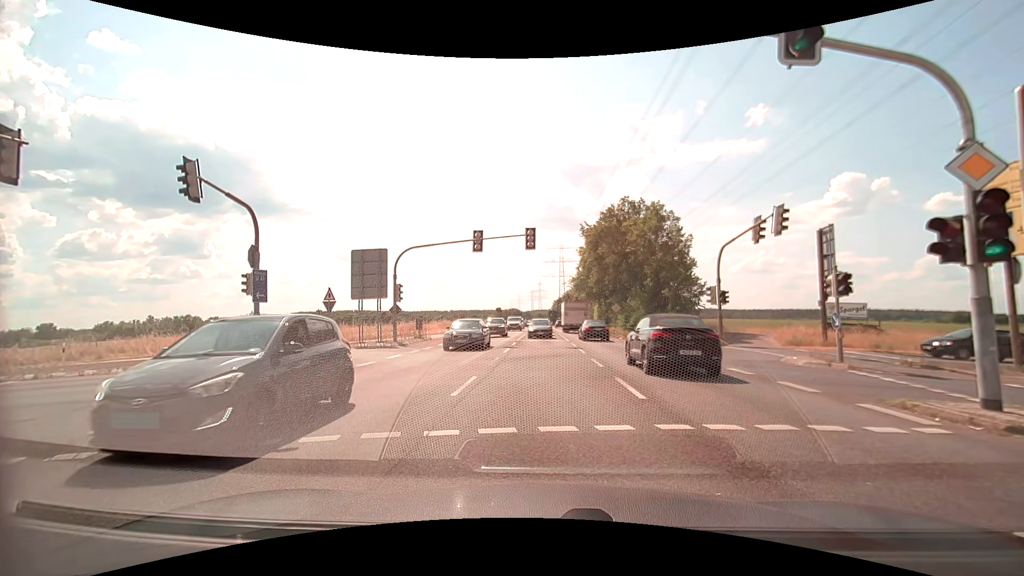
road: secondary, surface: asphalt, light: Day
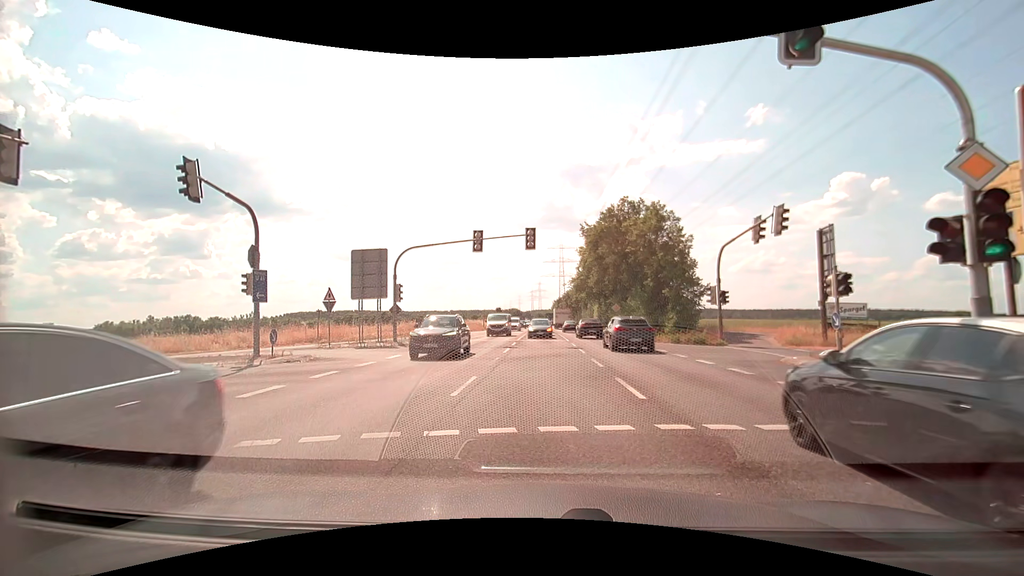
(0.0, 0.0) m; 0°
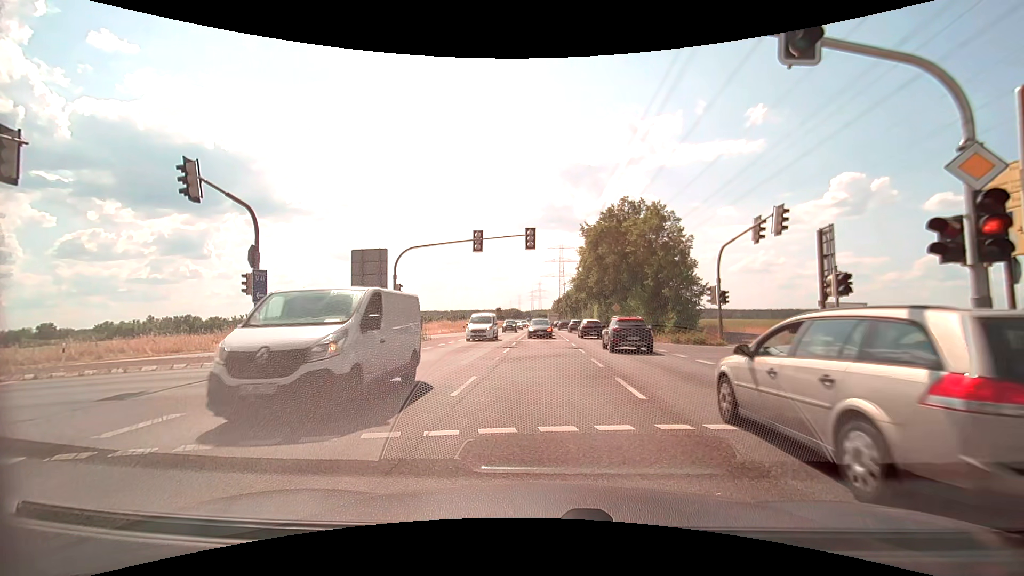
(0.0, 0.0) m; 0°
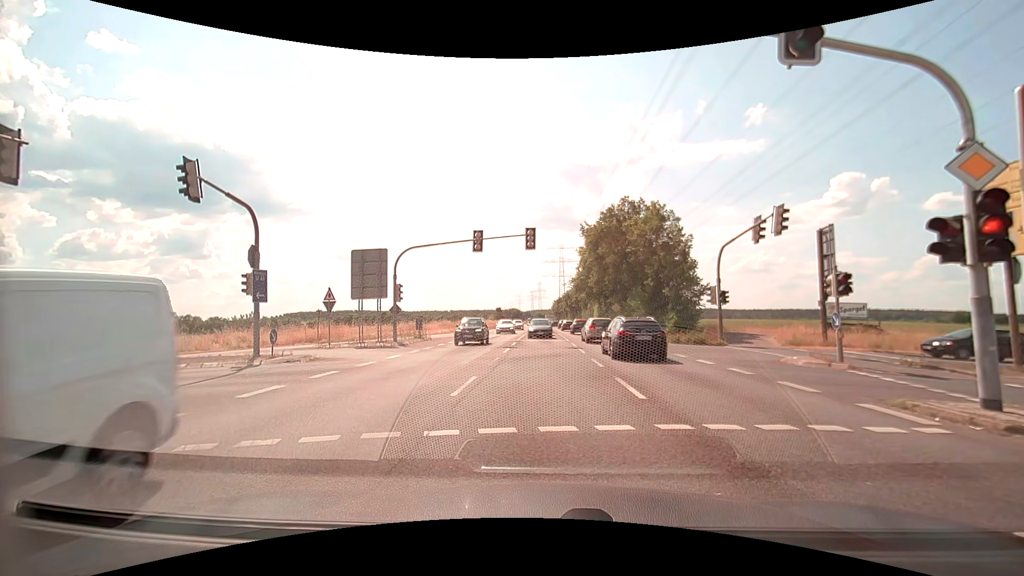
(0.0, 0.0) m; 0°
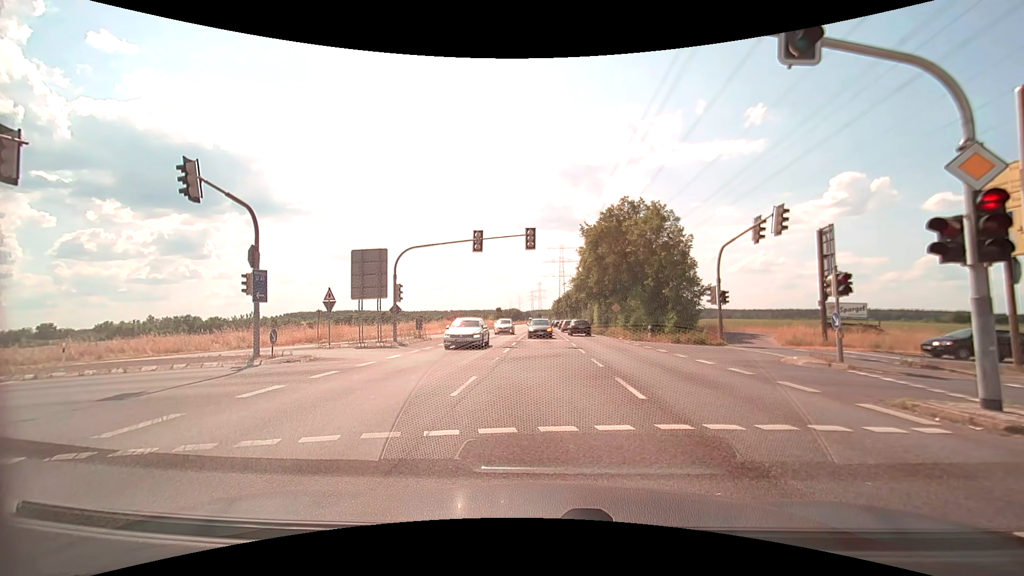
(0.0, 0.0) m; 0°
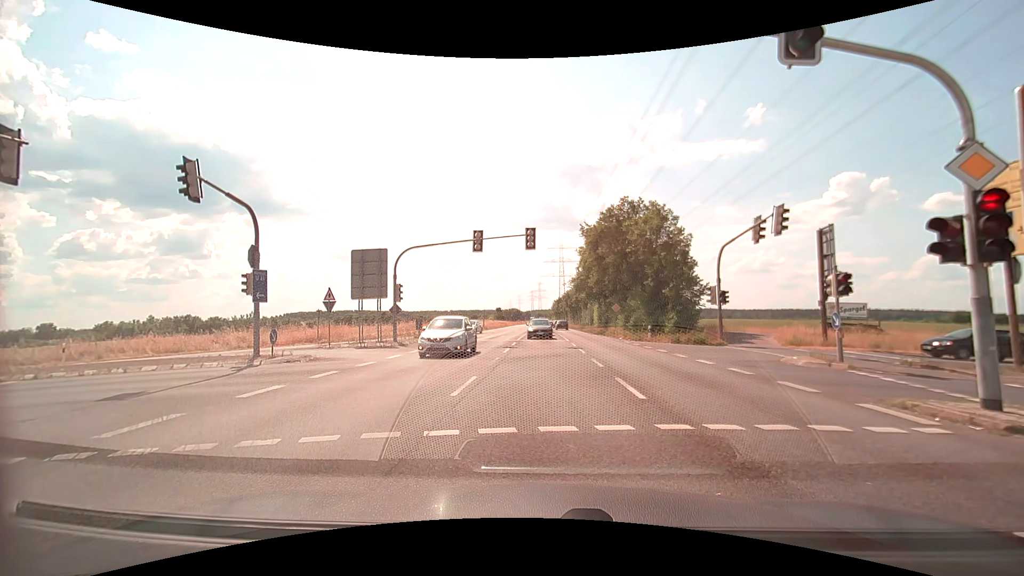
(0.0, 0.0) m; 0°
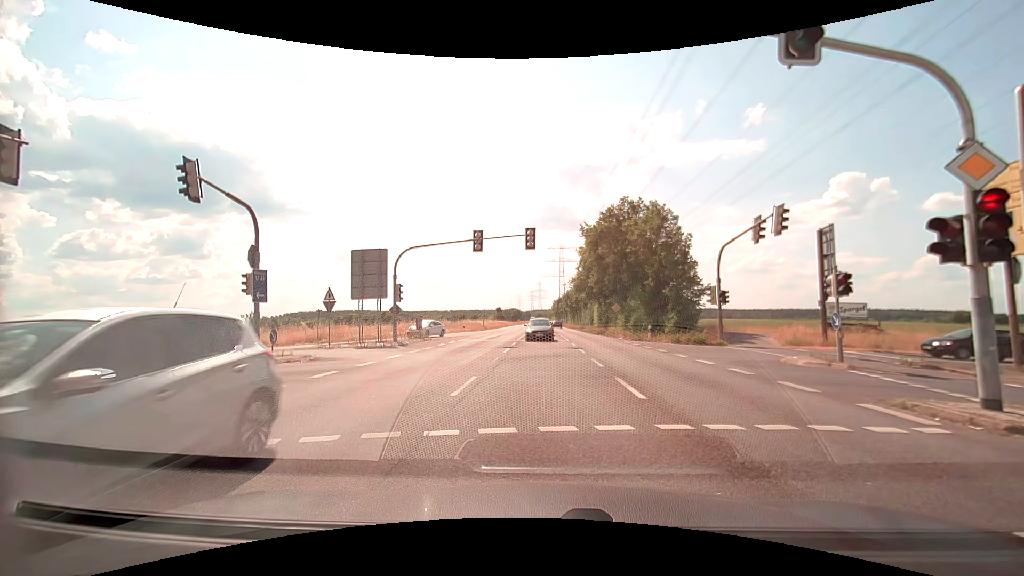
(0.0, 0.0) m; 0°
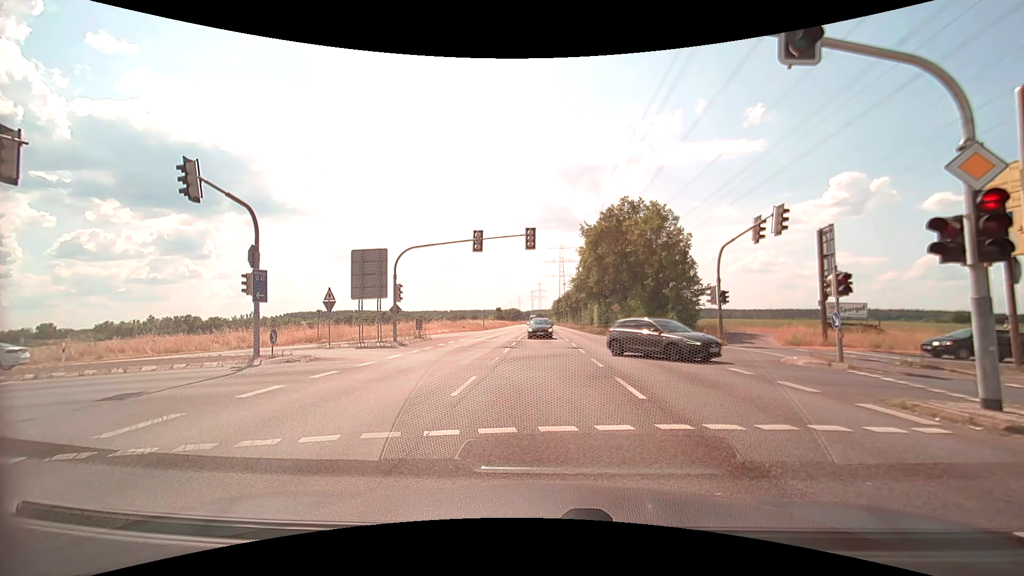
(0.0, 0.0) m; 0°
(0, +10) (-1, +20) (-8, +26) (-18, +27) (-27, +24) (-37, +21) (-46, +18) (-56, +14) (-65, +11) (-75, +8) m
